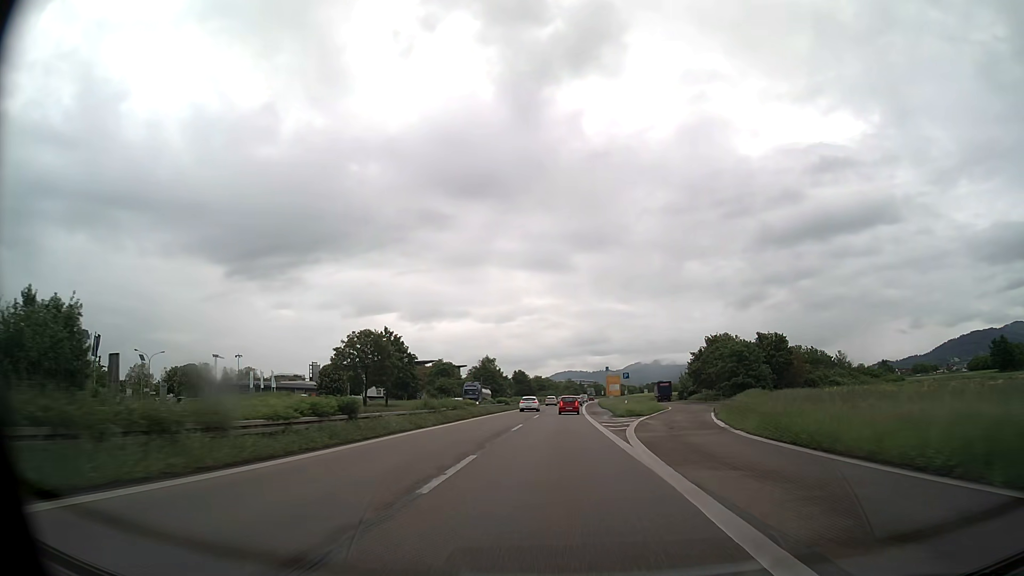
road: trunk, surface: asphalt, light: Day
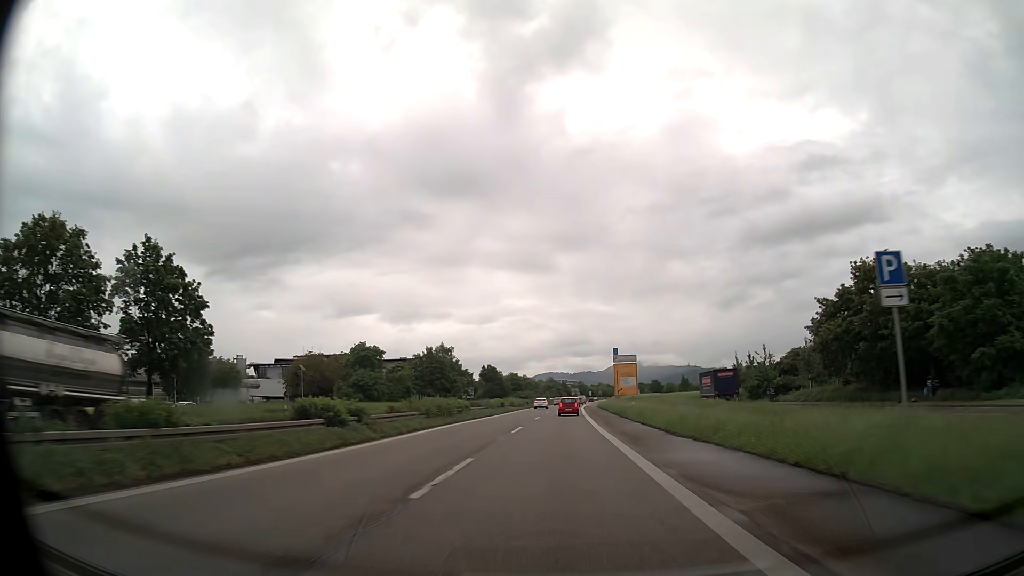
(+0.7, +54.5) m; +2°
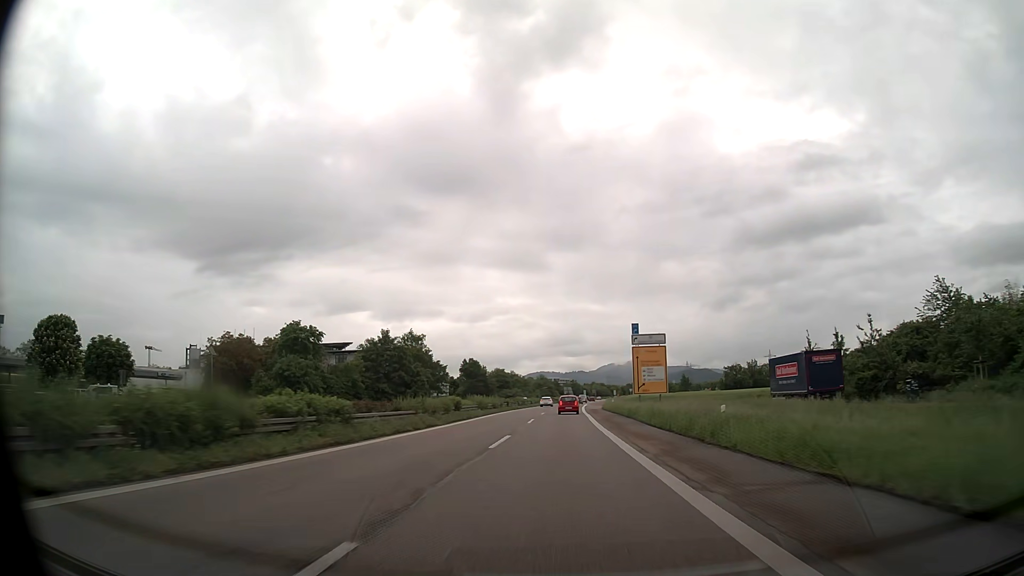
(+0.1, +27.2) m; +1°
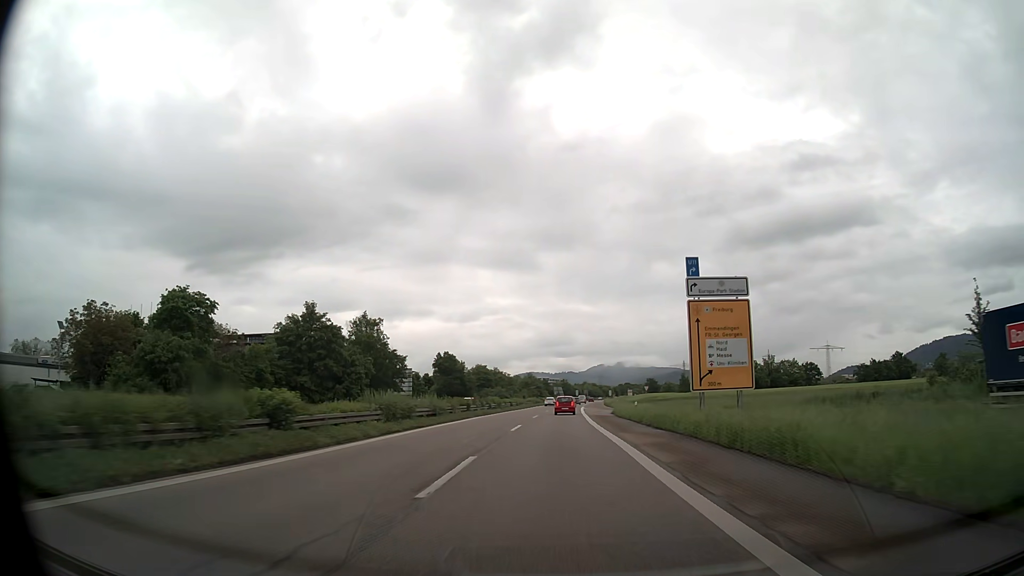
(+0.2, +27.2) m; +1°
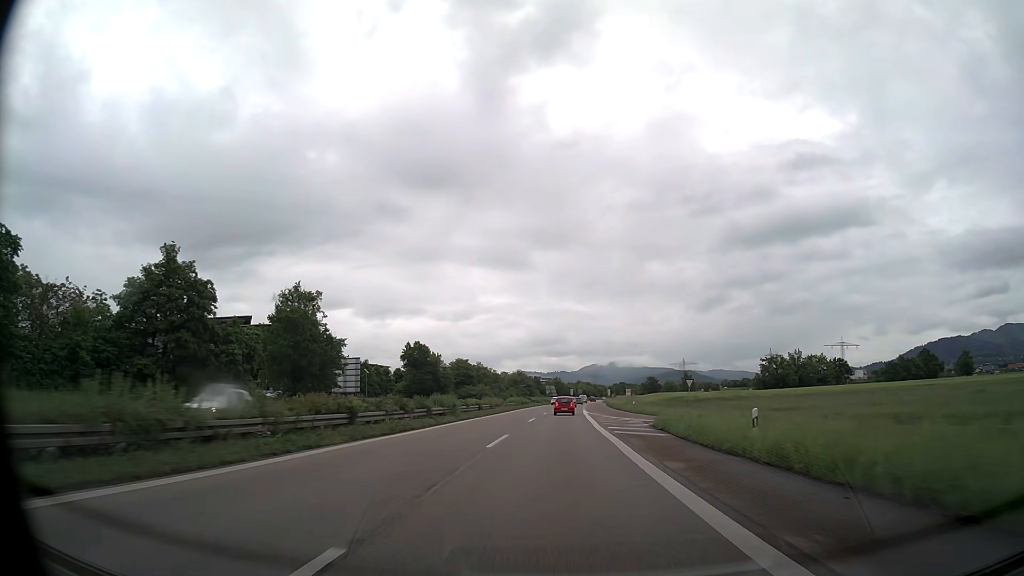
(+0.1, +27.2) m; +1°
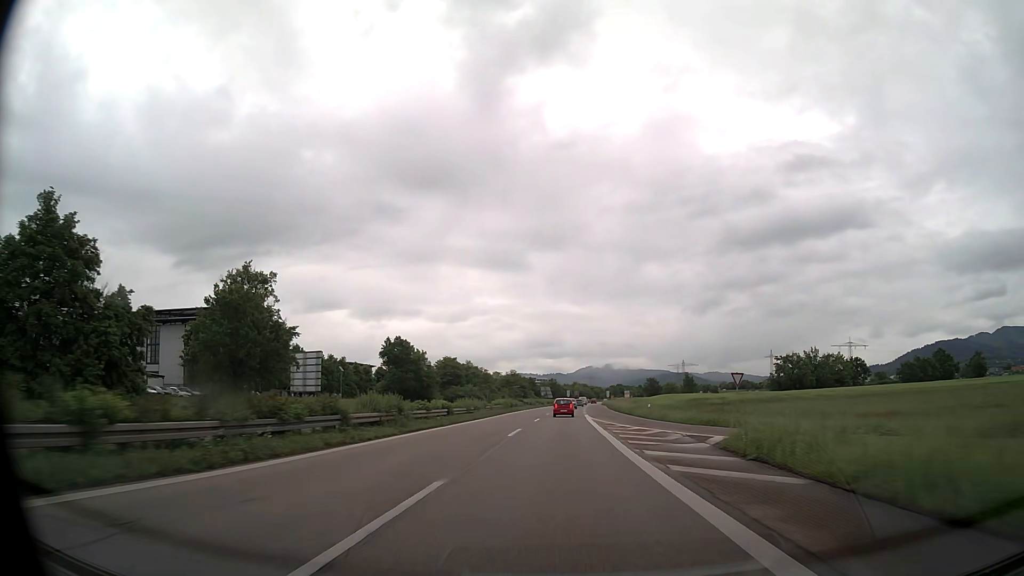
(0.0, +13.6) m; 0°
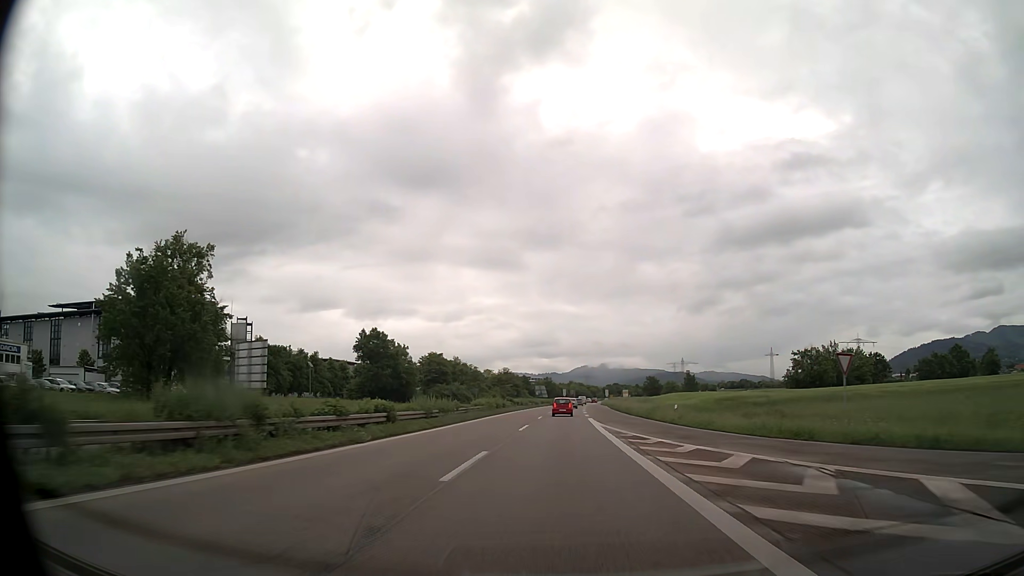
(+0.1, +13.6) m; 0°
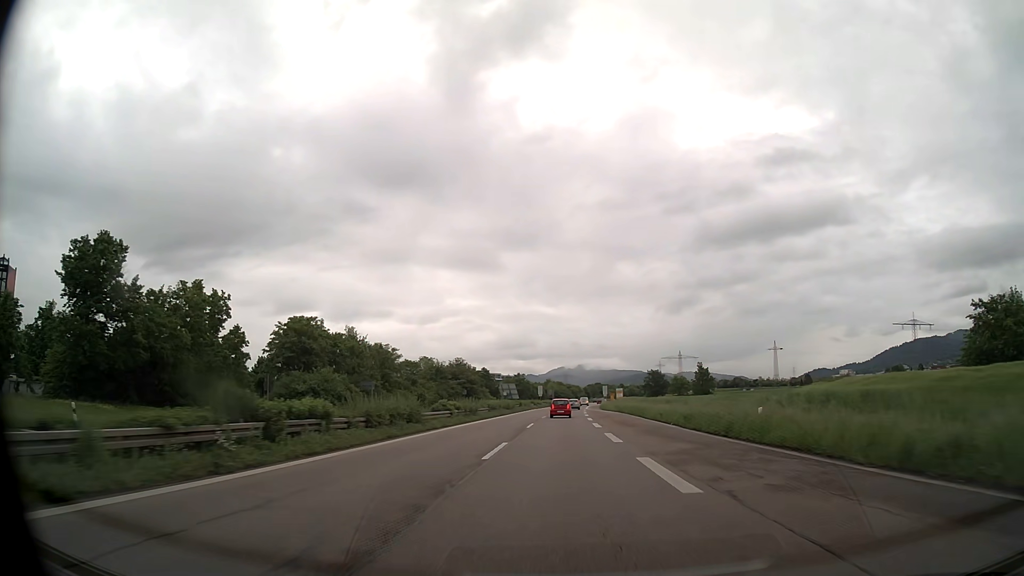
(+1.2, +67.9) m; +2°
(0, +10) (0, +20) (0, +30) (0, +40) (+1, +50) (+1, +60) (+1, +70) (+2, +80) (+2, +90) (+3, +100) m
